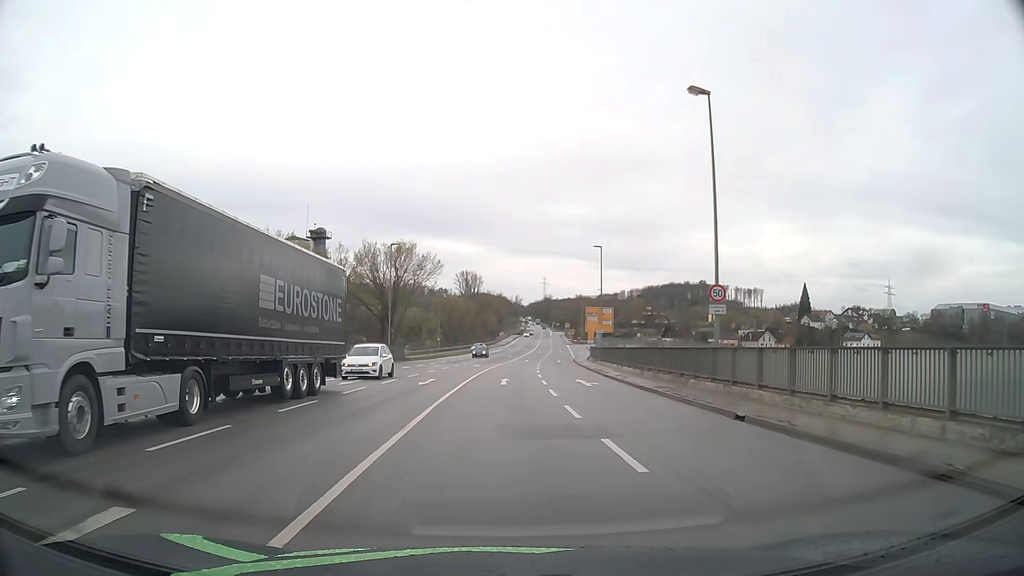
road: primary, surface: asphalt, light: Day
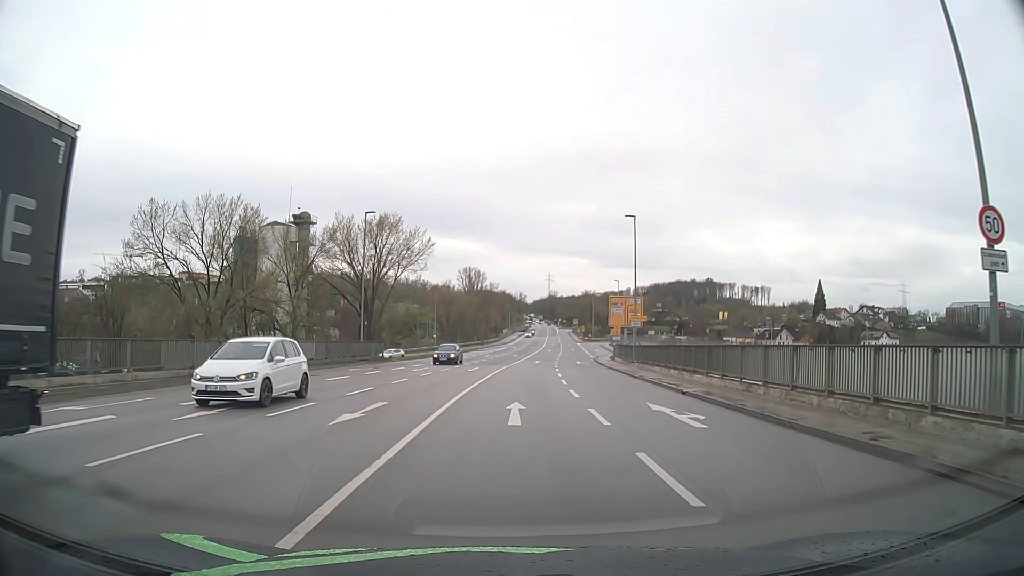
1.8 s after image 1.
(-0.3, +13.8) m; -1°
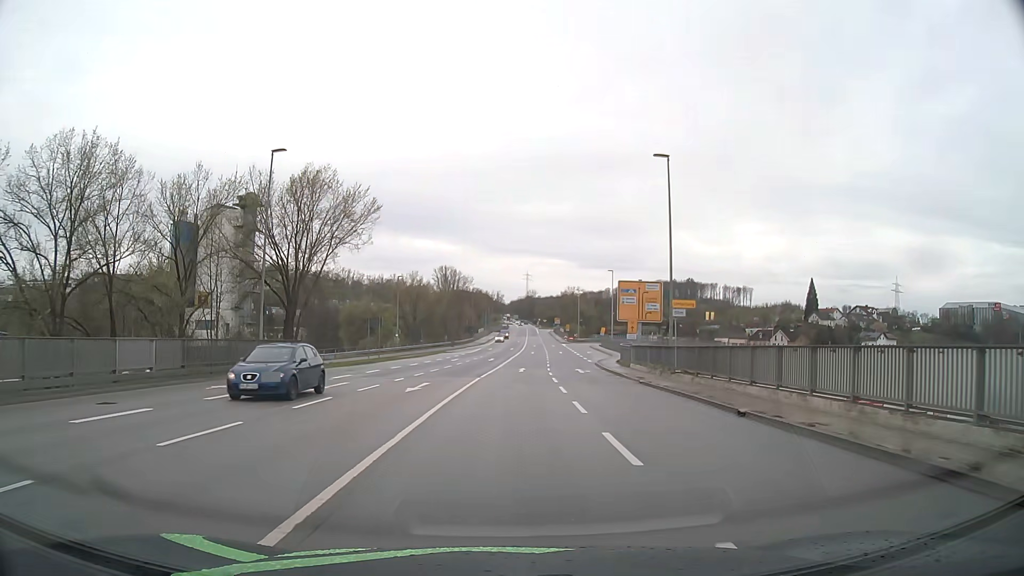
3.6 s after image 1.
(+0.4, +16.1) m; +2°
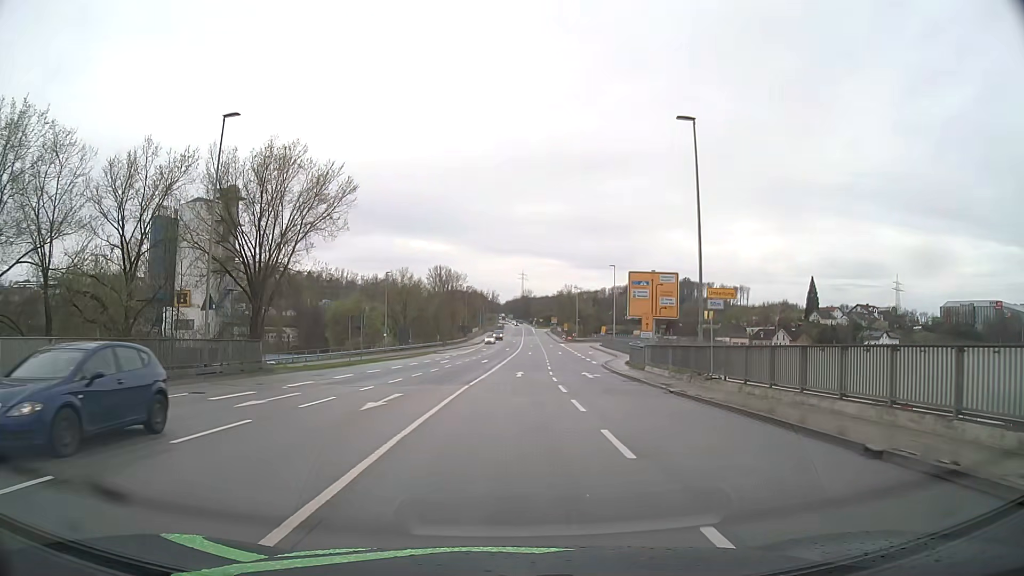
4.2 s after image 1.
(0.0, +5.6) m; 0°
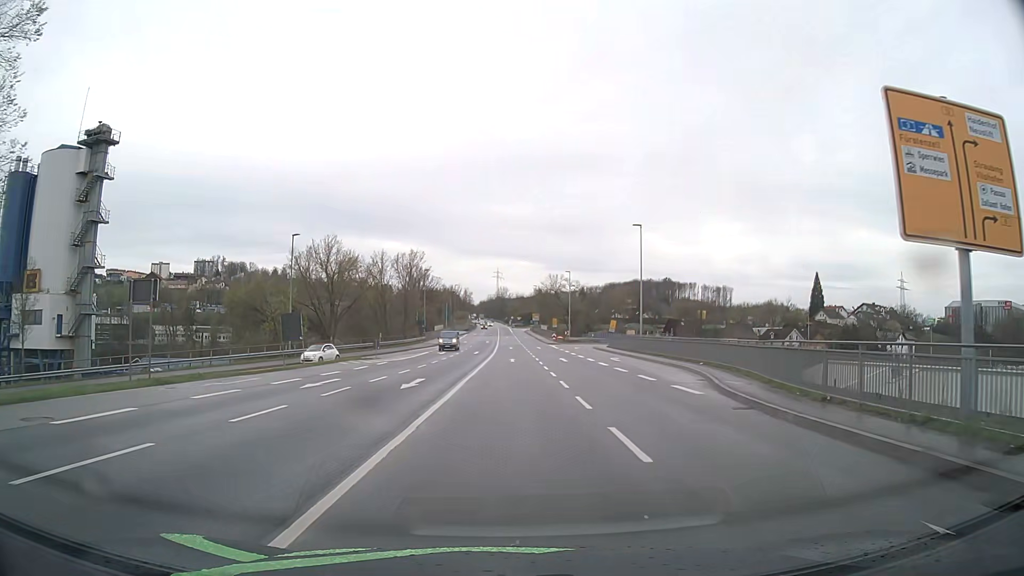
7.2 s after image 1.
(+0.6, +30.7) m; +2°
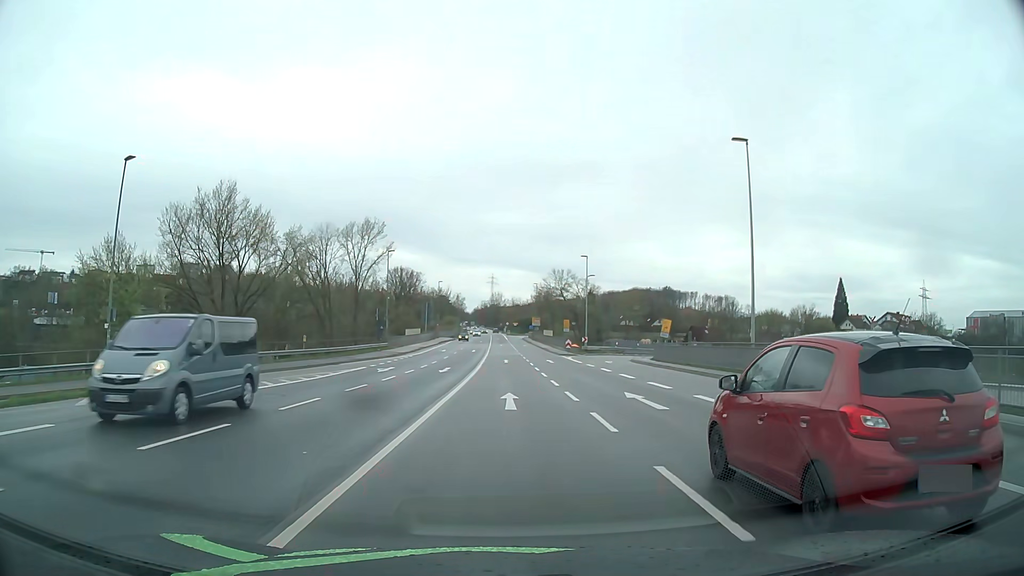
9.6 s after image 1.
(+0.1, +27.1) m; 0°
(0, +10) (0, +20) (0, +30) (0, +40) (0, +50) (0, +60) (-1, +70) (-1, +80) (-1, +90) (-1, +100) m
